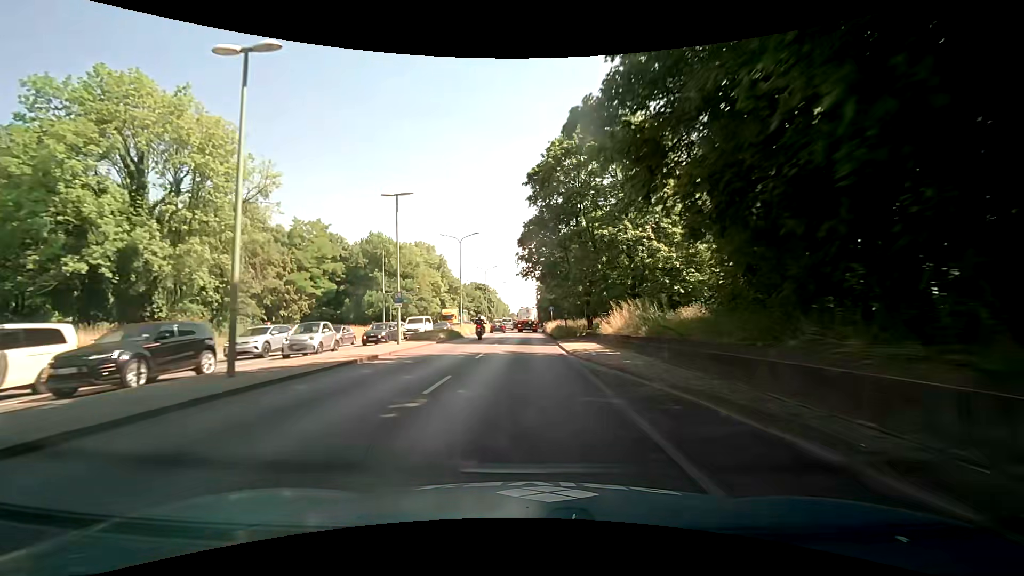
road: trunk_link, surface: asphalt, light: Day
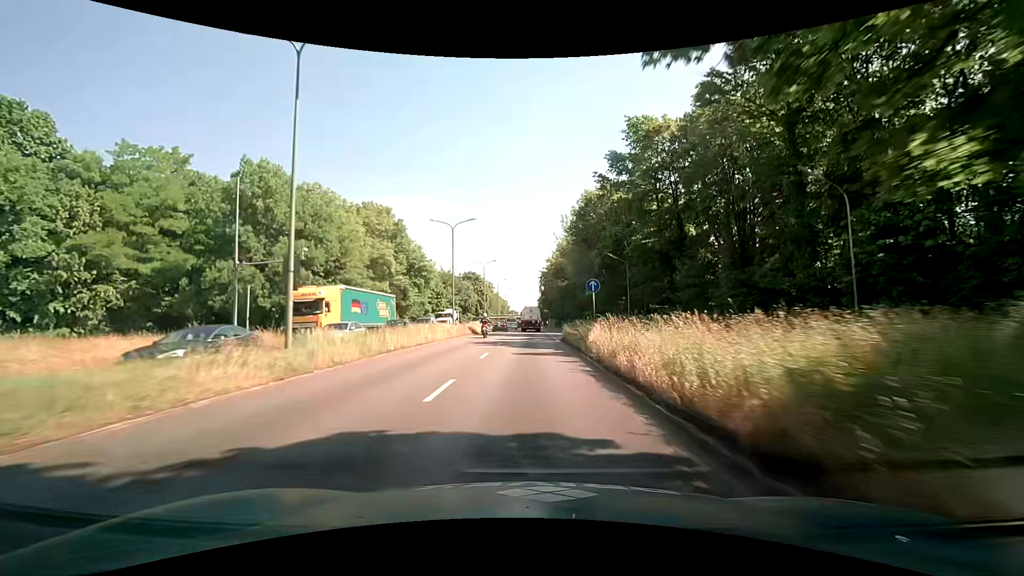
(-0.2, +37.1) m; 0°
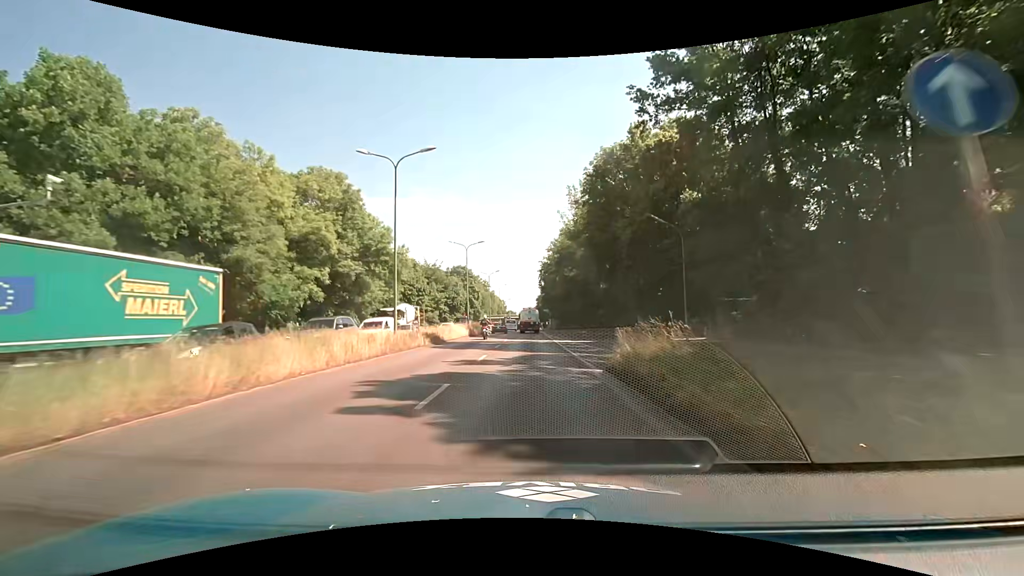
(0.0, +18.8) m; 0°
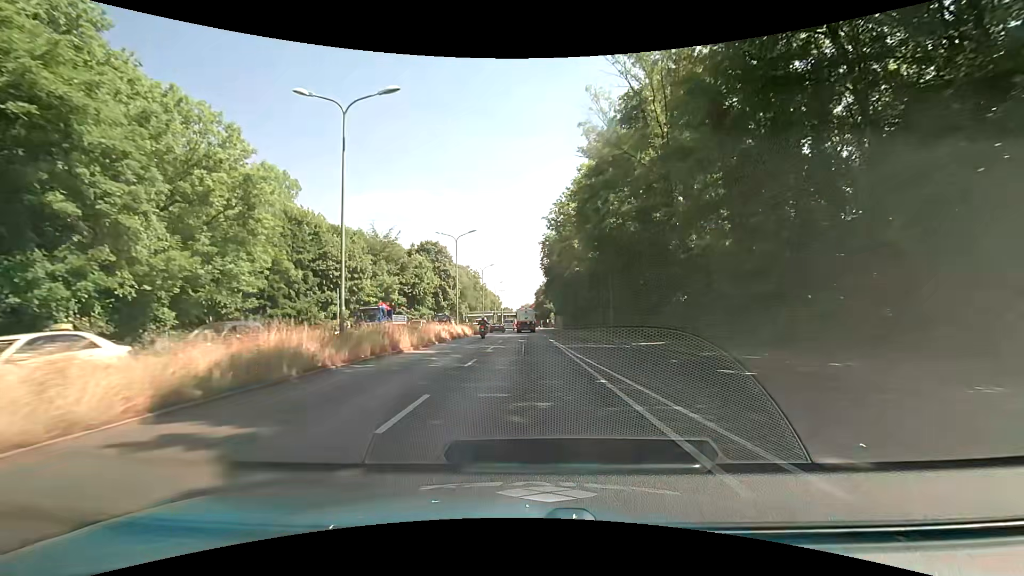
(+0.1, +37.0) m; 0°
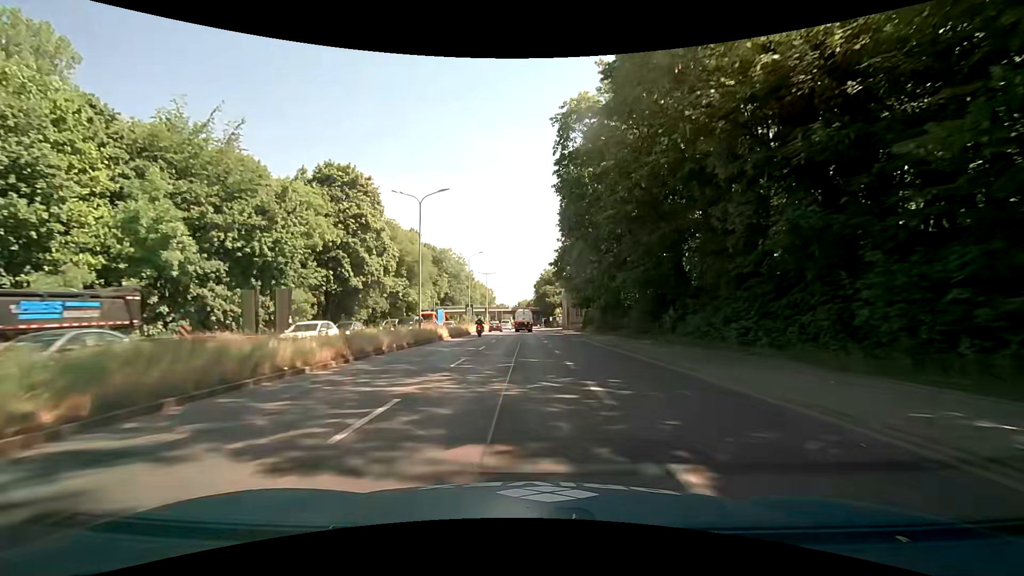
(+0.1, +44.8) m; 0°
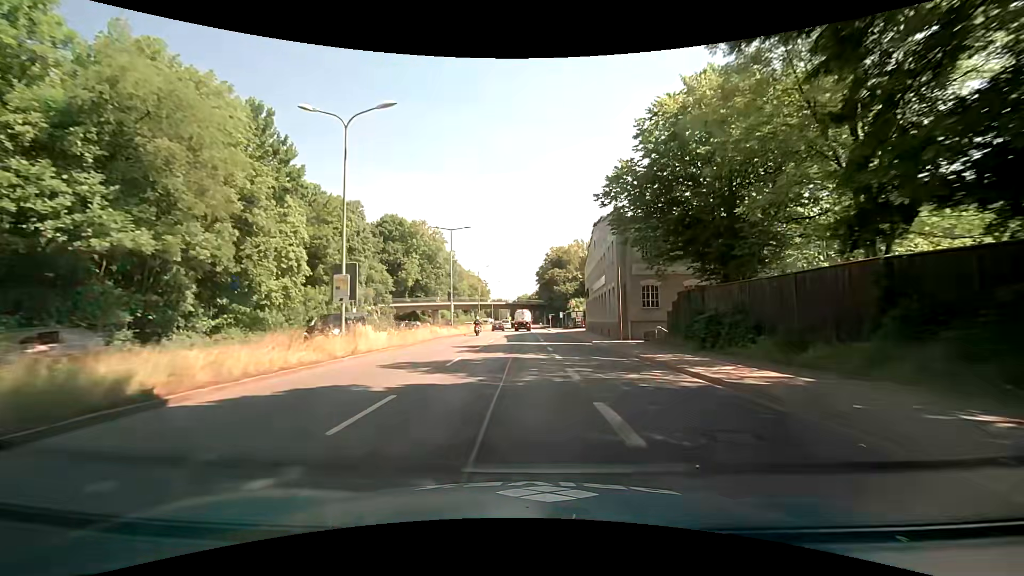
(+0.1, +44.8) m; 0°
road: trunk
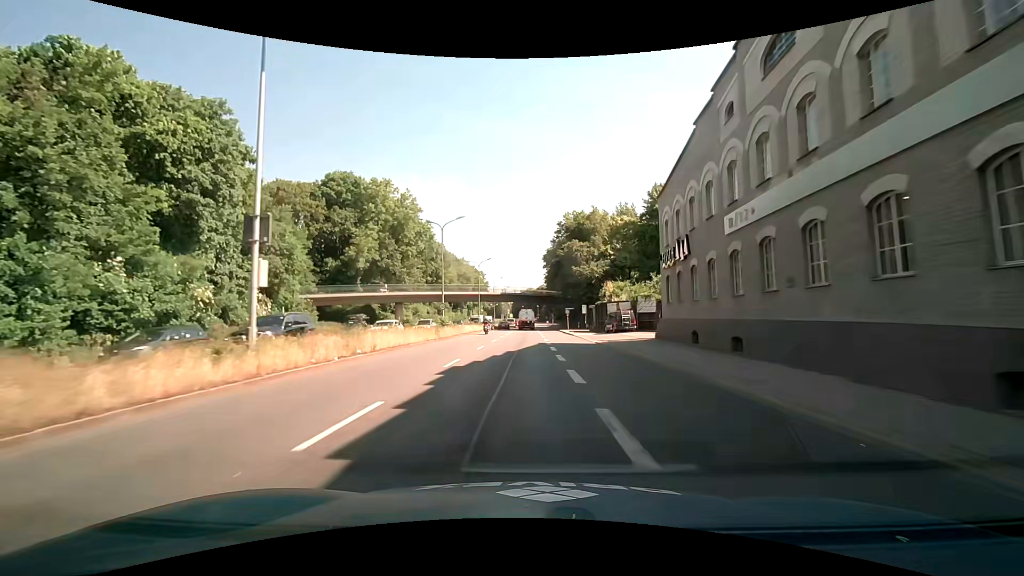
(-0.2, +36.8) m; -1°
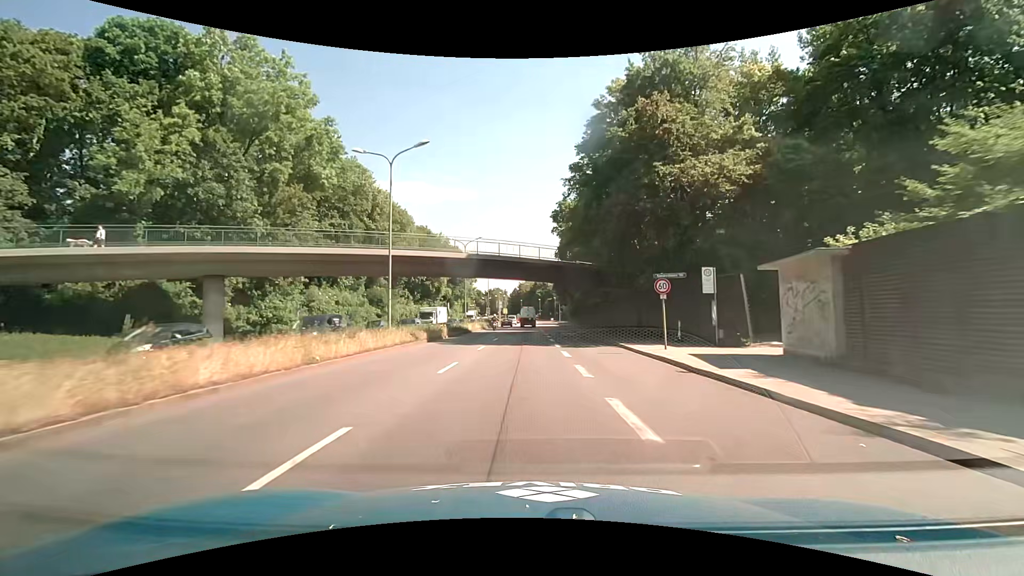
(+0.3, +47.4) m; +1°
(0, +10) (0, +20) (0, +30) (0, +40) (0, +50) (0, +60) (0, +70) (0, +80) (0, +90) (0, +100) m
